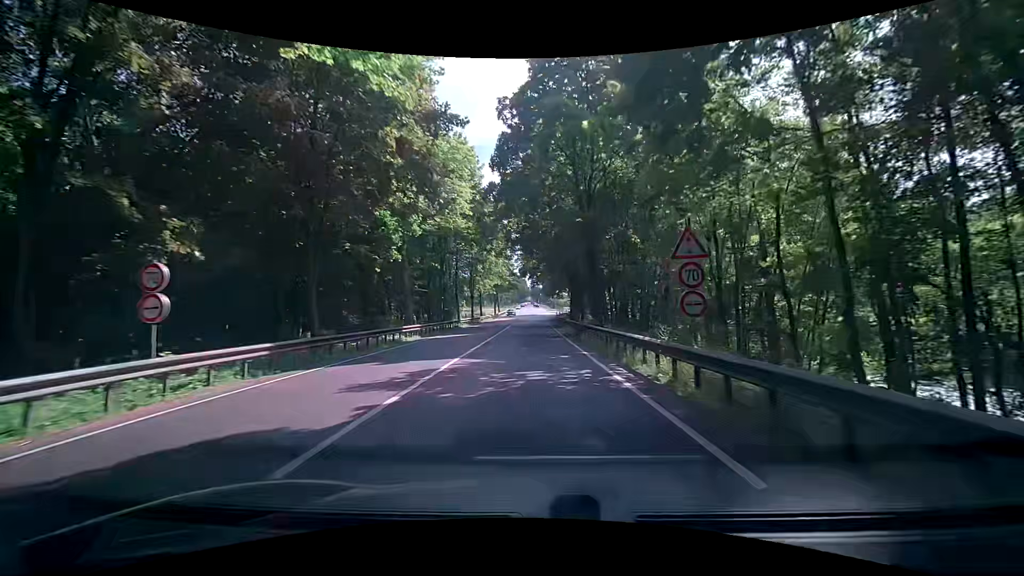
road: primary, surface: asphalt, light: Day
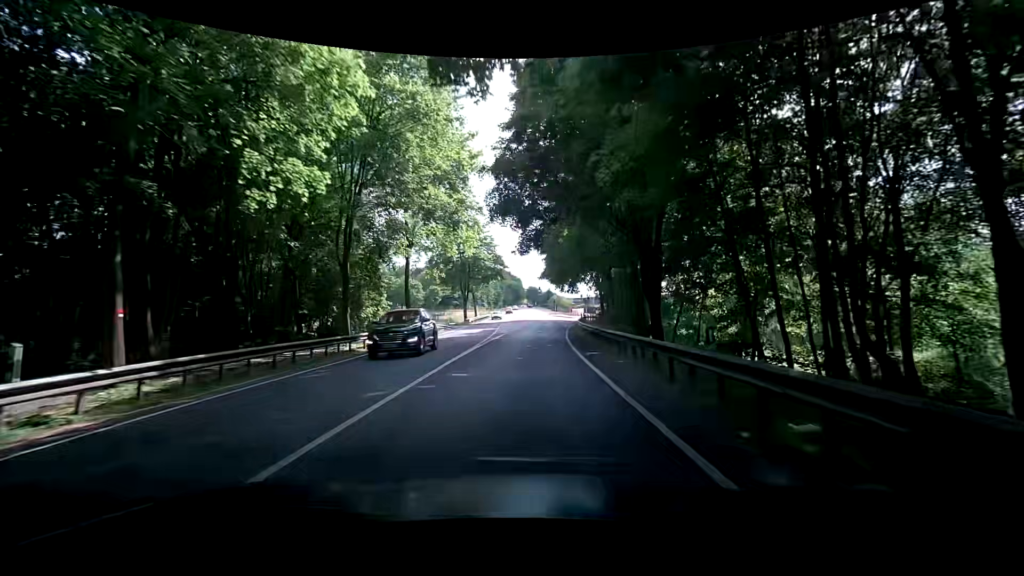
(+0.5, +47.9) m; 0°
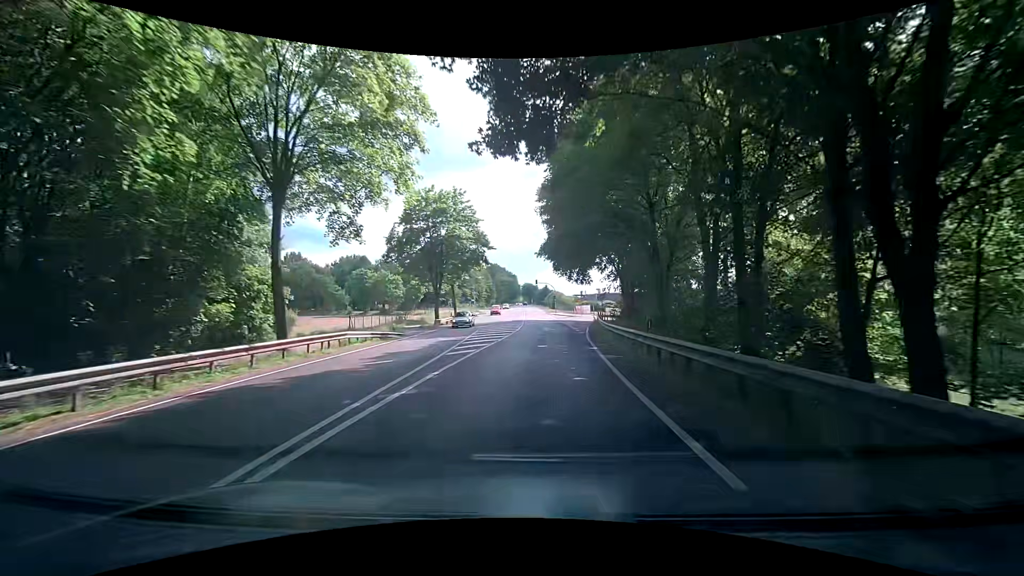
(0.0, +18.8) m; 0°
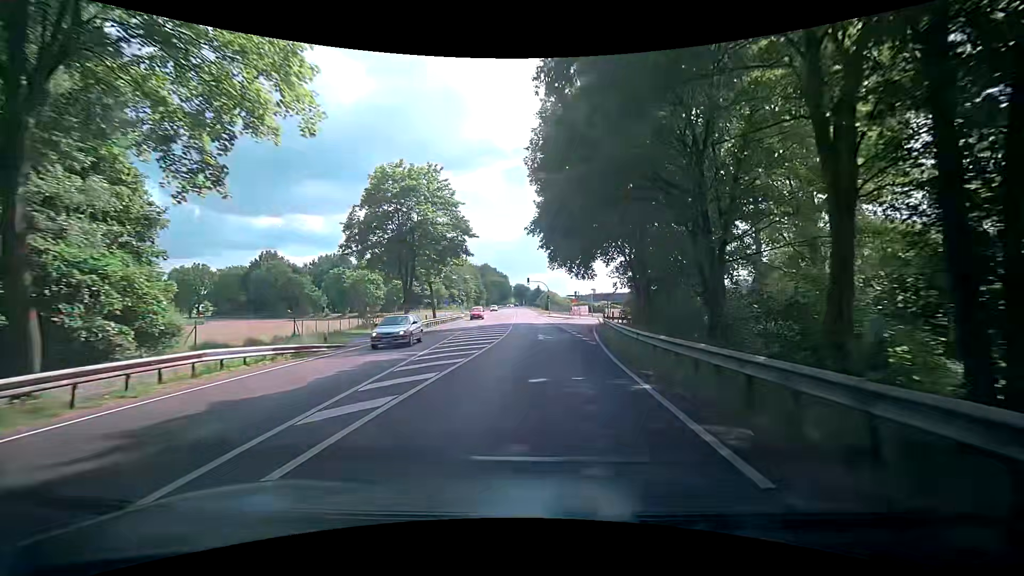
(+0.2, +9.4) m; +2°
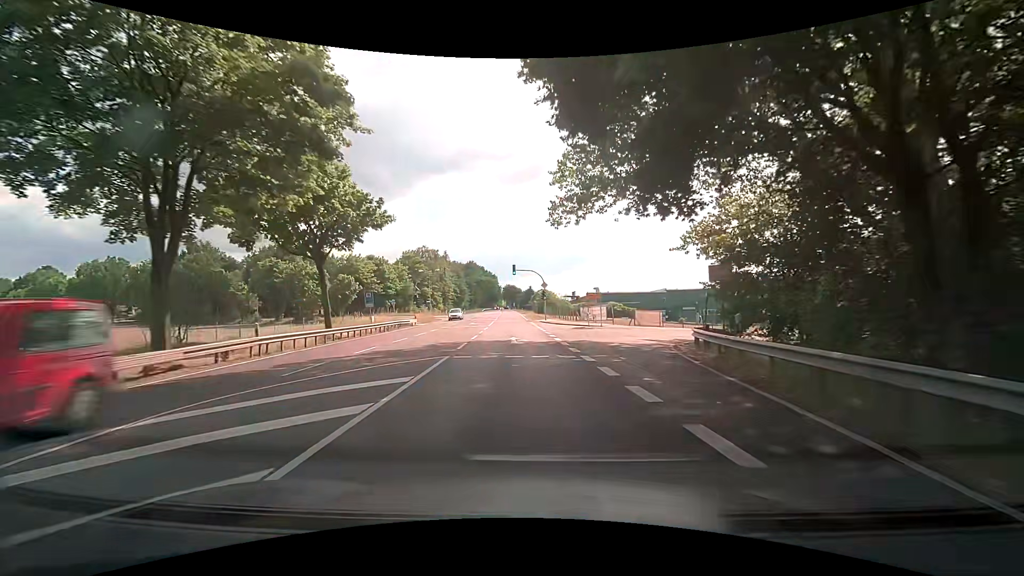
(+0.7, +28.2) m; +2°
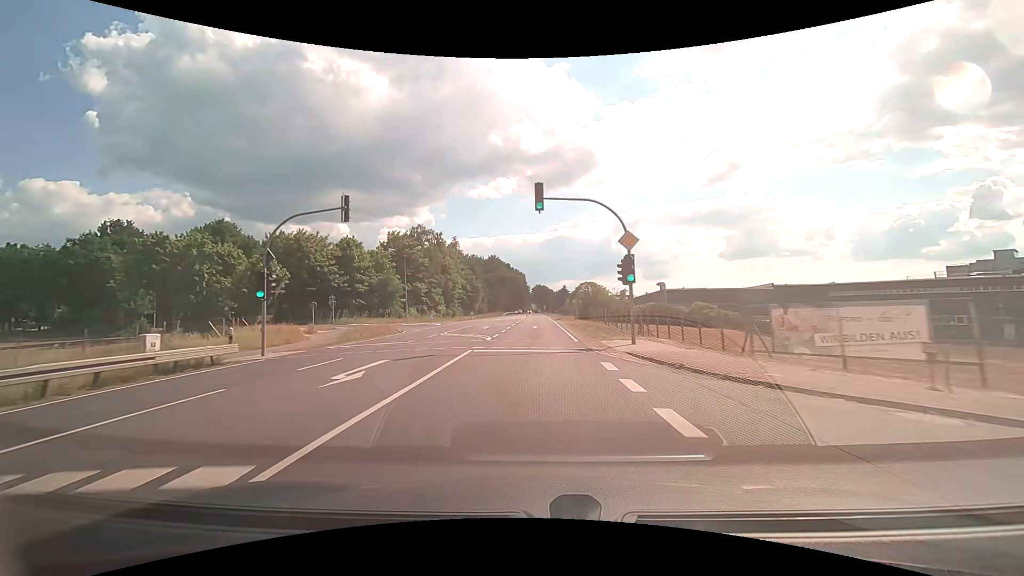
(-1.3, +37.9) m; -4°
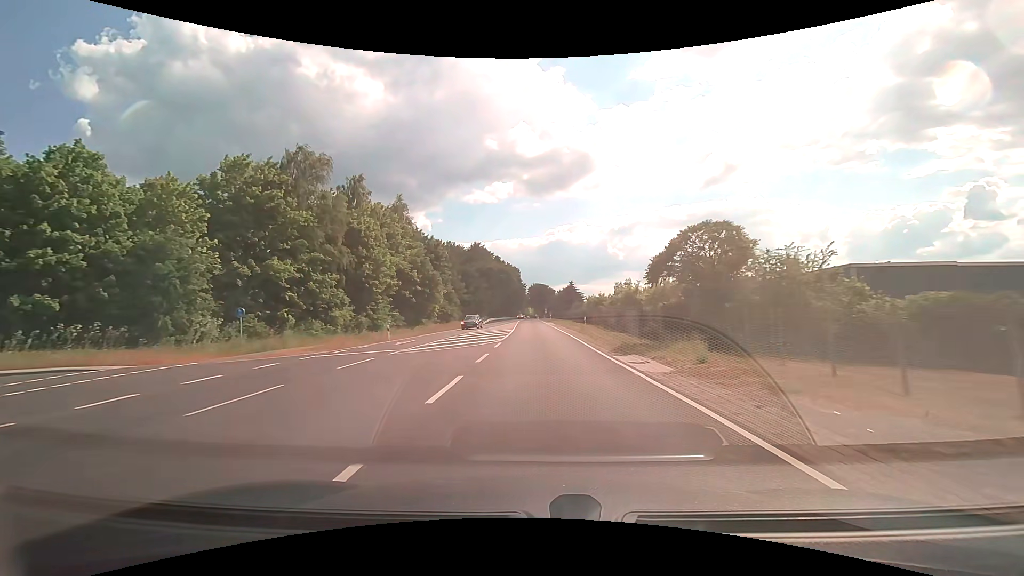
(-0.4, +48.4) m; 0°
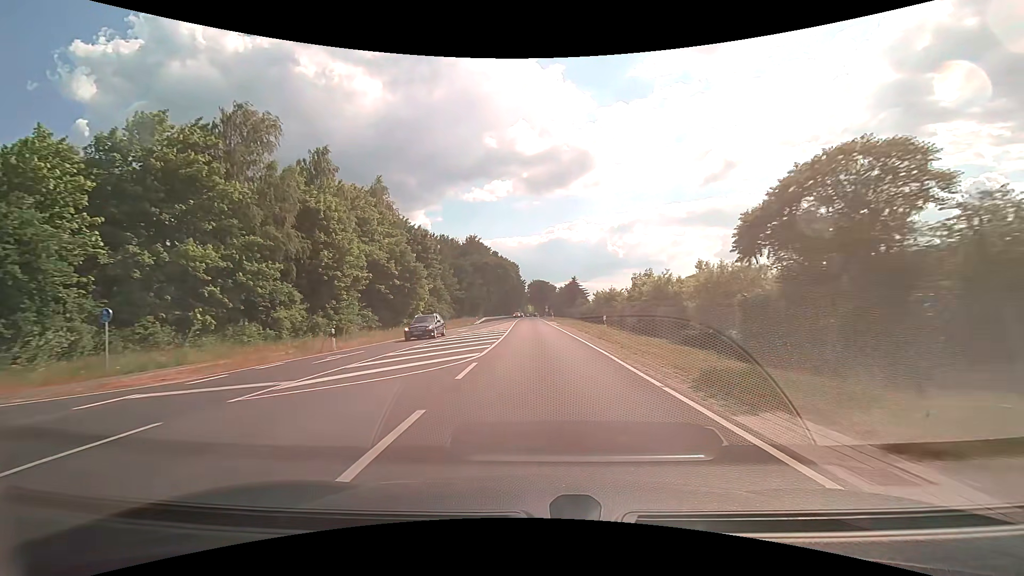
(0.0, +9.9) m; 0°
(0, +10) (0, +20) (0, +30) (0, +40) (0, +50) (-1, +60) (-1, +70) (-1, +80) (-1, +90) (-1, +100) m
